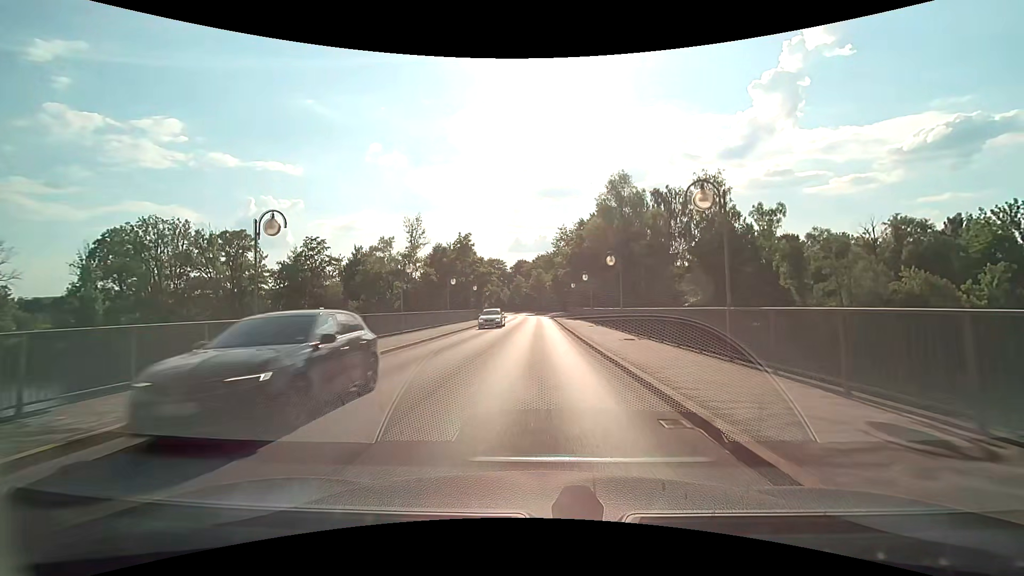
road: tertiary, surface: asphalt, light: Day
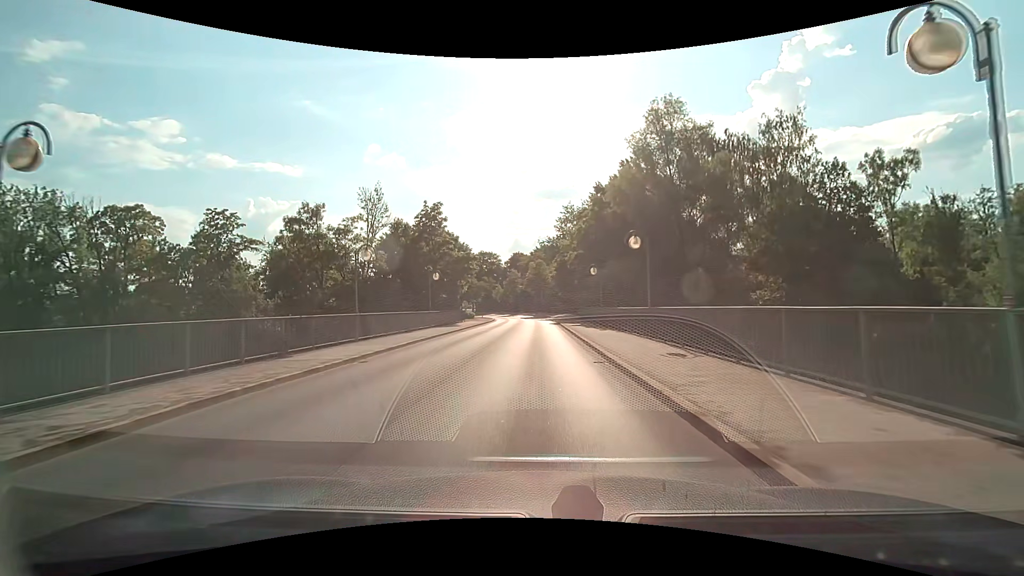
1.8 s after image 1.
(+0.1, +21.9) m; 0°
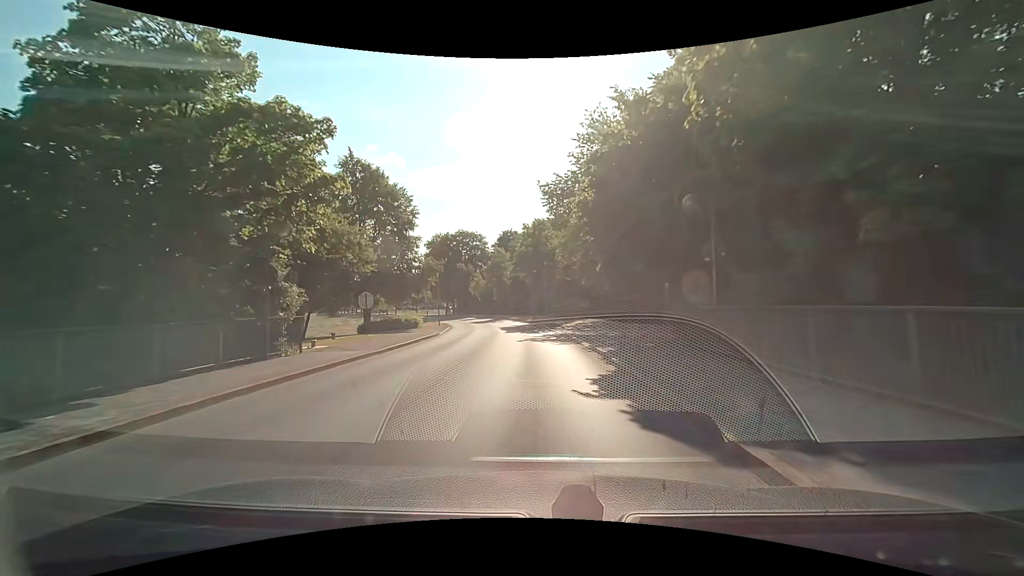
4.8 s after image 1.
(0.0, +37.2) m; 0°
(0, +10) (0, +20) (-1, +30) (-2, +40) (-3, +50) (-6, +60) (-9, +69) (-12, +78) (-16, +88) (-21, +96) m
